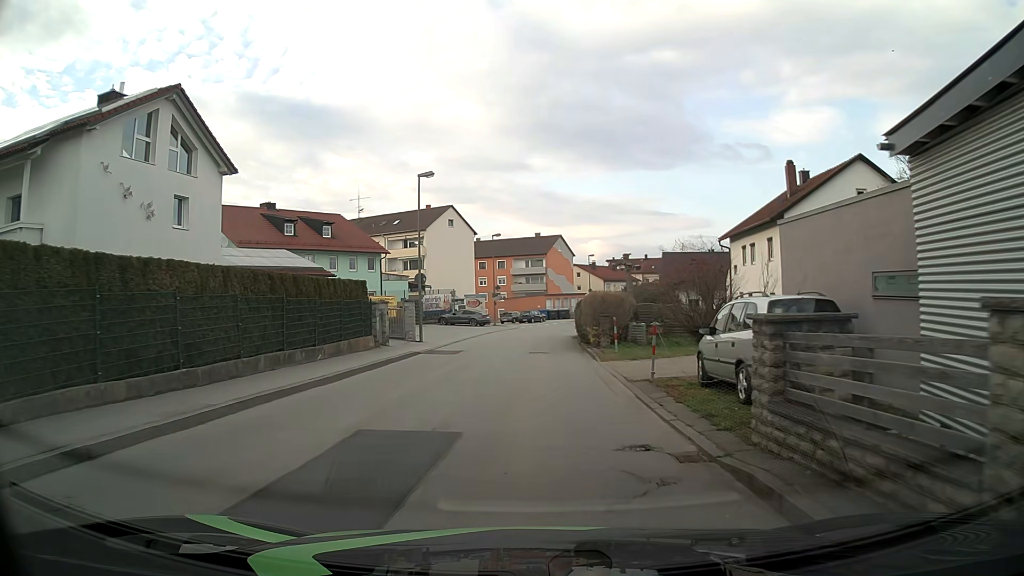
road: unclassified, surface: asphalt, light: Day
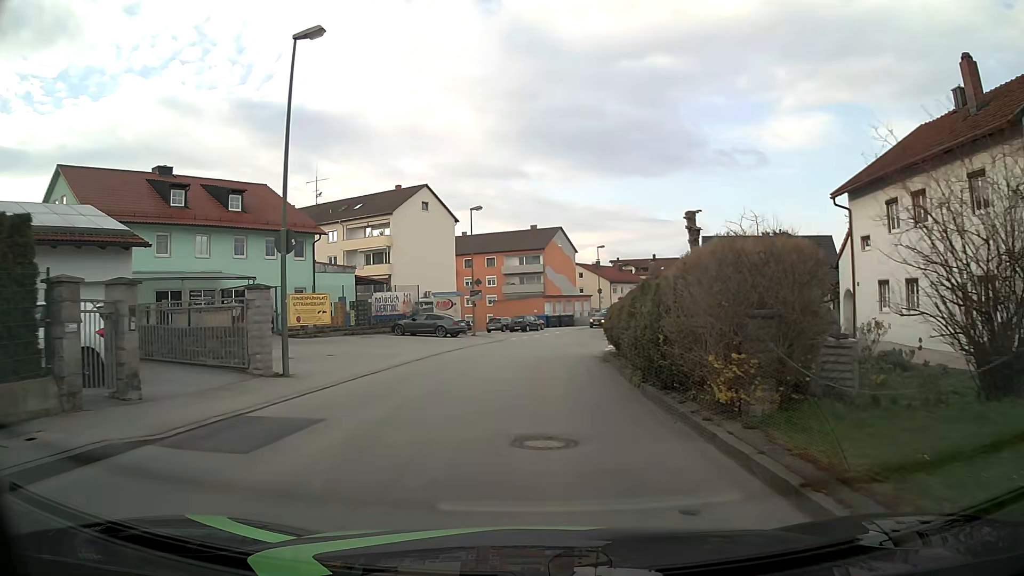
(+0.1, +17.8) m; +1°
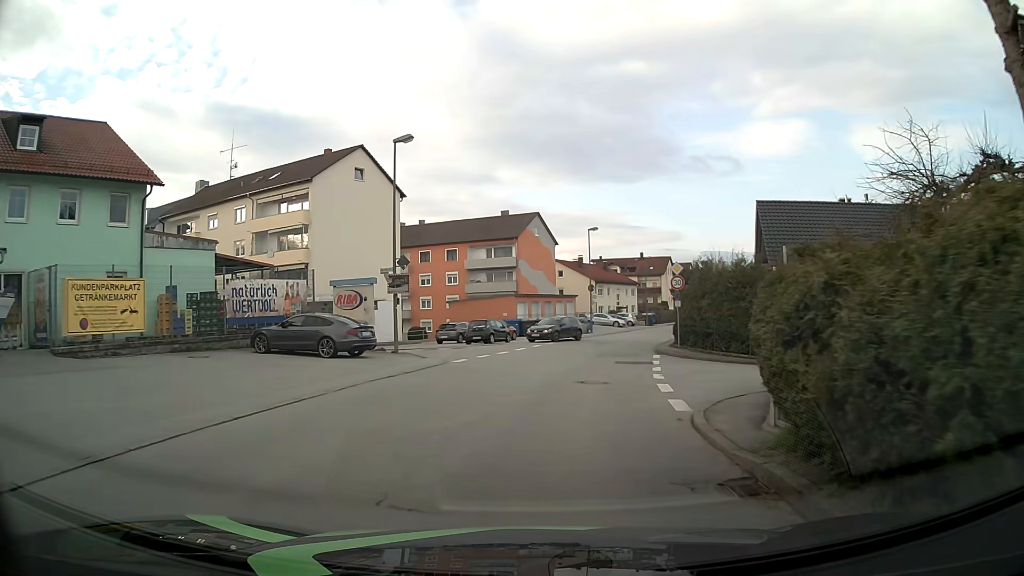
(+0.3, +17.9) m; +2°
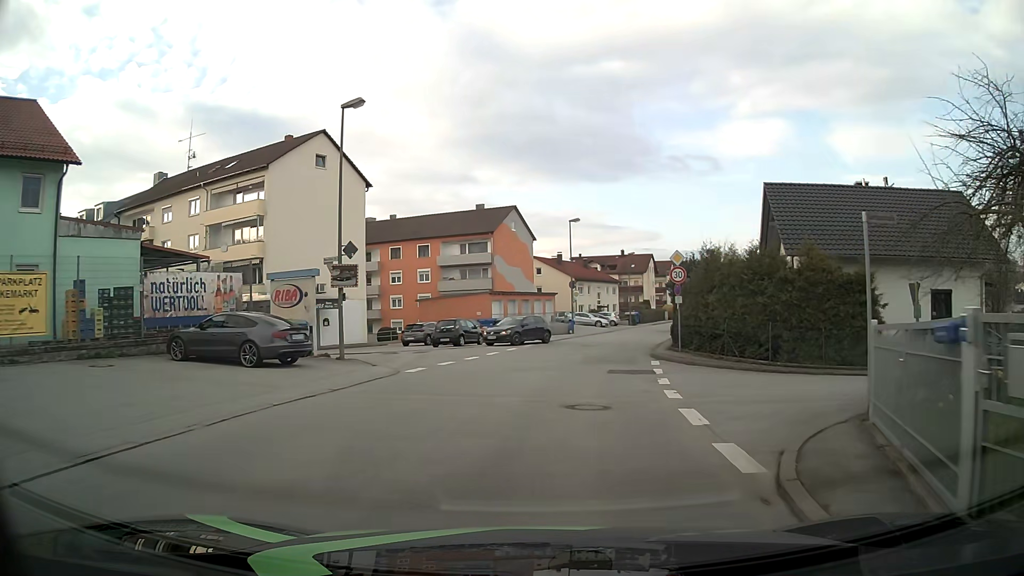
(+0.1, +4.4) m; +2°
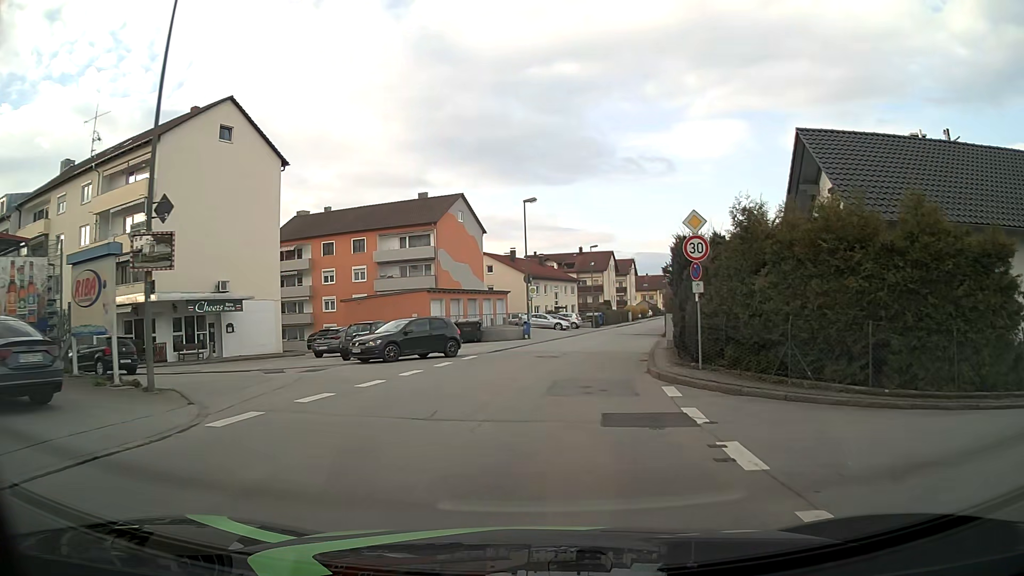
(+0.3, +8.9) m; +4°
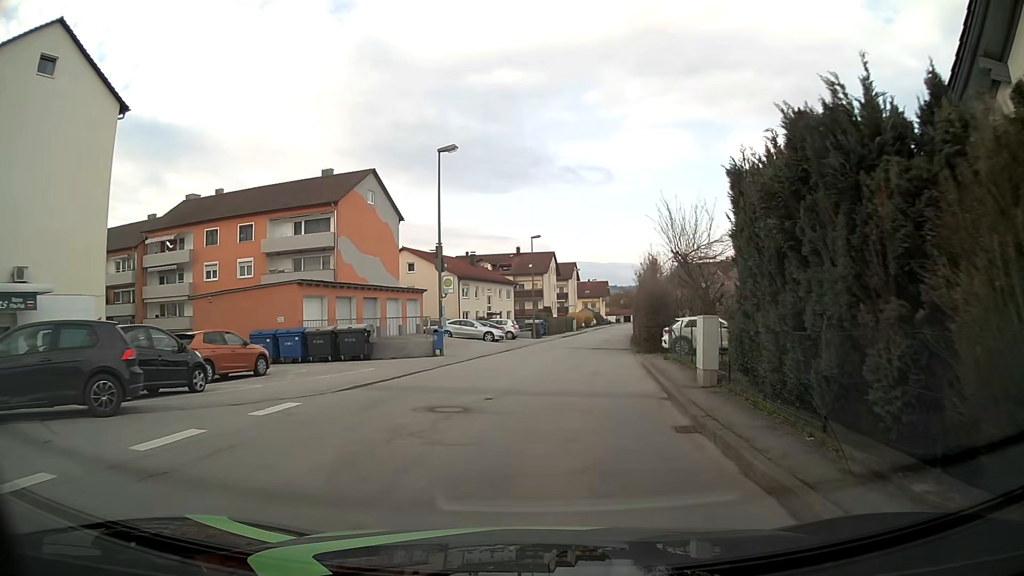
(+0.6, +13.4) m; +5°
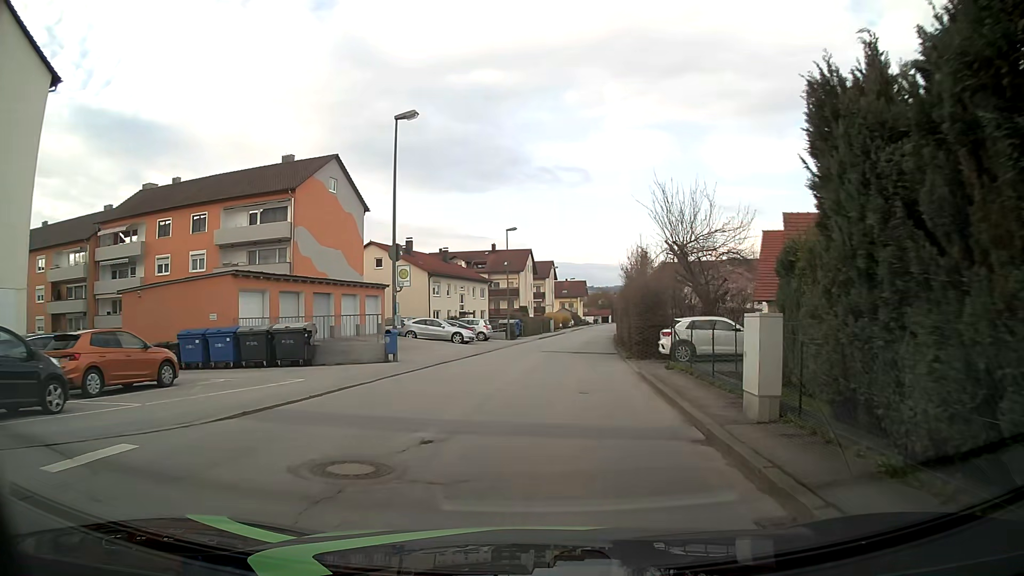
(+0.1, +4.4) m; +2°
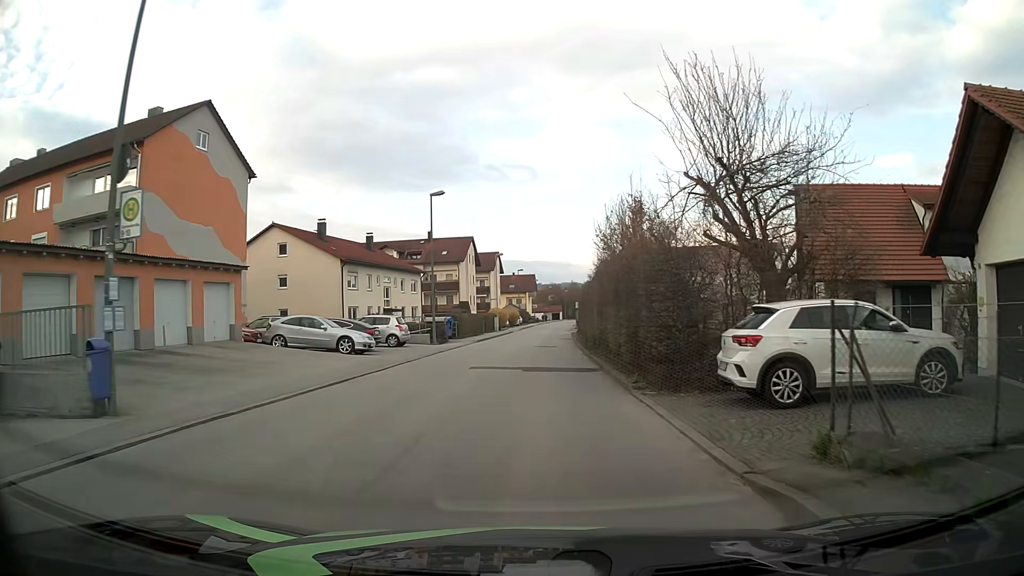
(+0.7, +13.3) m; +4°
(0, +10) (0, +20) (+1, +30) (+1, +40) (+2, +50) (+2, +60) (+3, +70) (+3, +80) (+4, +90) (+5, +100) m
